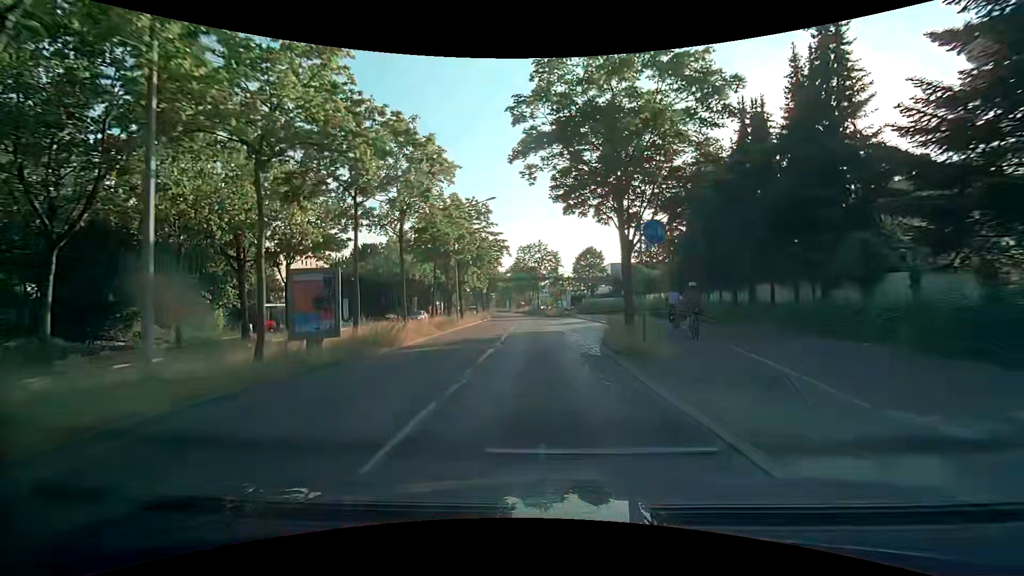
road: primary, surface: asphalt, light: Day
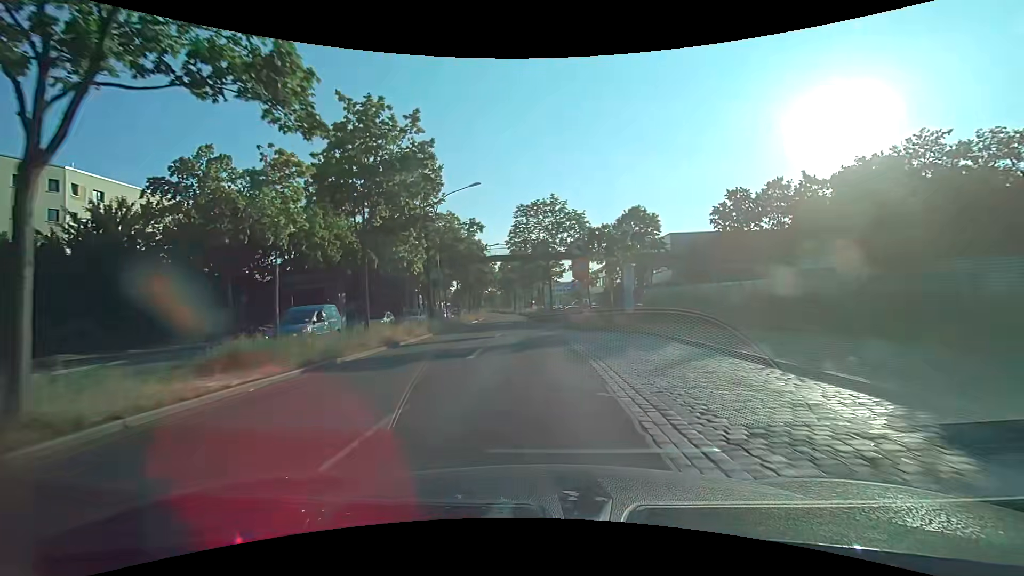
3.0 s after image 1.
(-0.4, +36.5) m; -2°
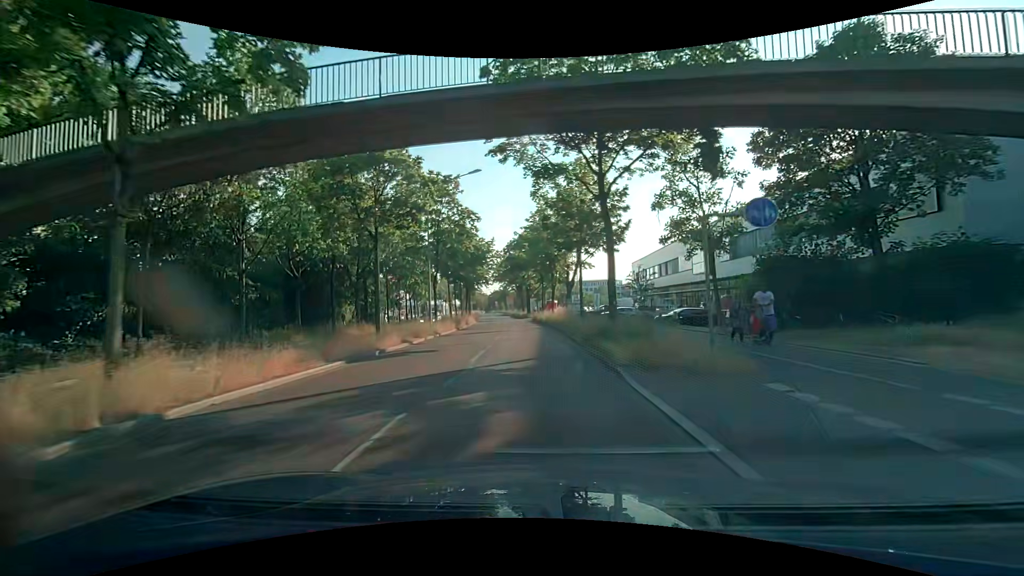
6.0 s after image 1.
(-0.3, +36.5) m; -2°
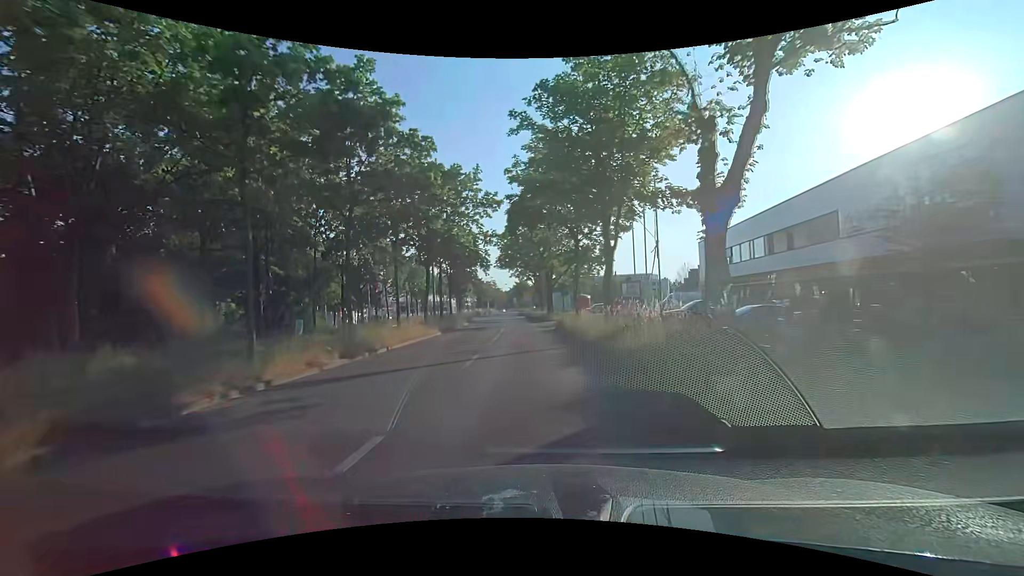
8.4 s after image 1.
(-0.8, +29.2) m; -2°
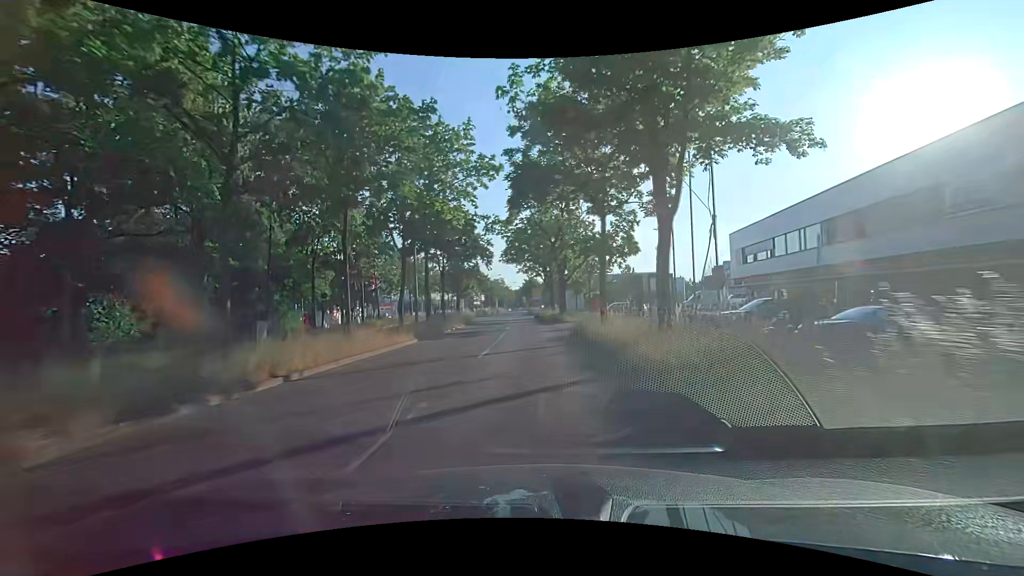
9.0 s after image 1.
(-0.1, +7.3) m; -2°
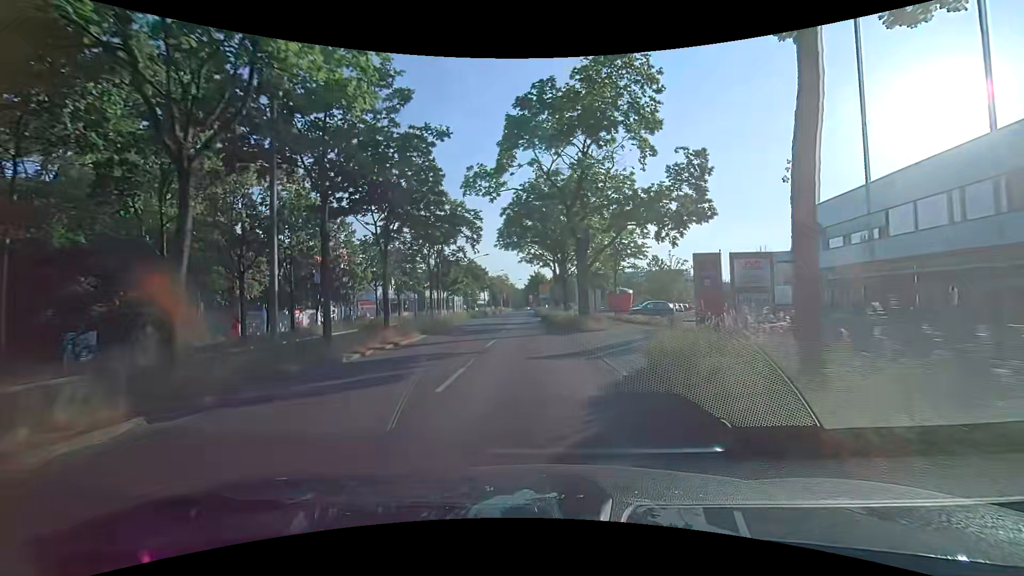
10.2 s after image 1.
(0.0, +14.6) m; 0°
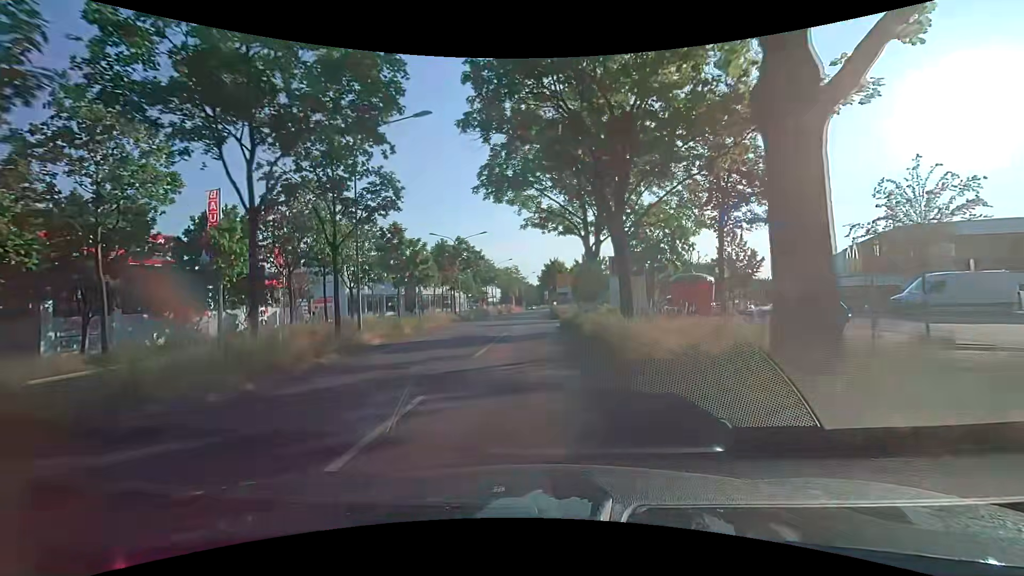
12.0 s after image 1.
(-0.4, +21.9) m; -2°
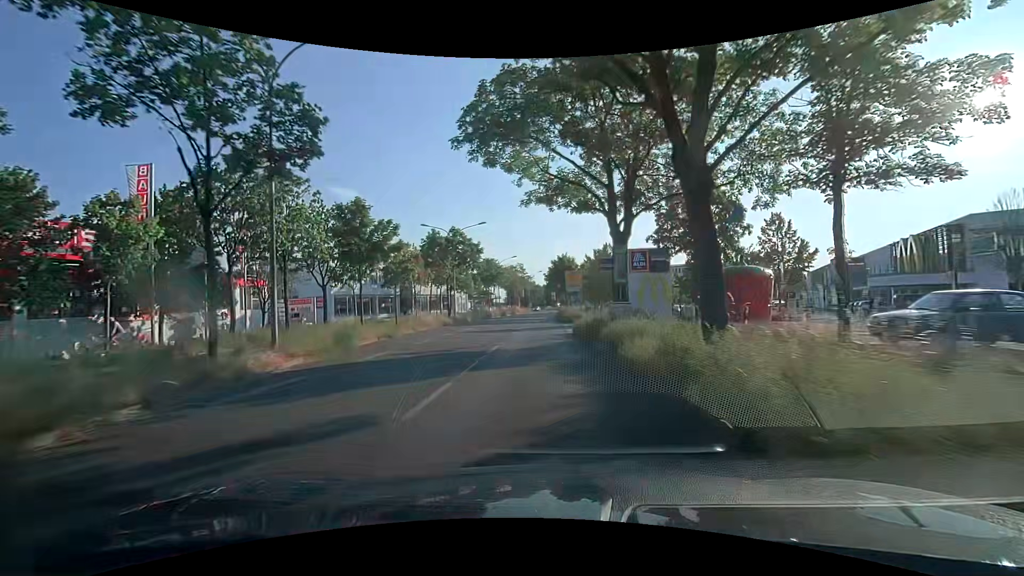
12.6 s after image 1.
(-0.1, +7.3) m; -1°
(0, +10) (0, +20) (0, +30) (0, +40) (0, +50) (0, +60) (0, +70) (+1, +80) (+1, +90) (+2, +100) m
